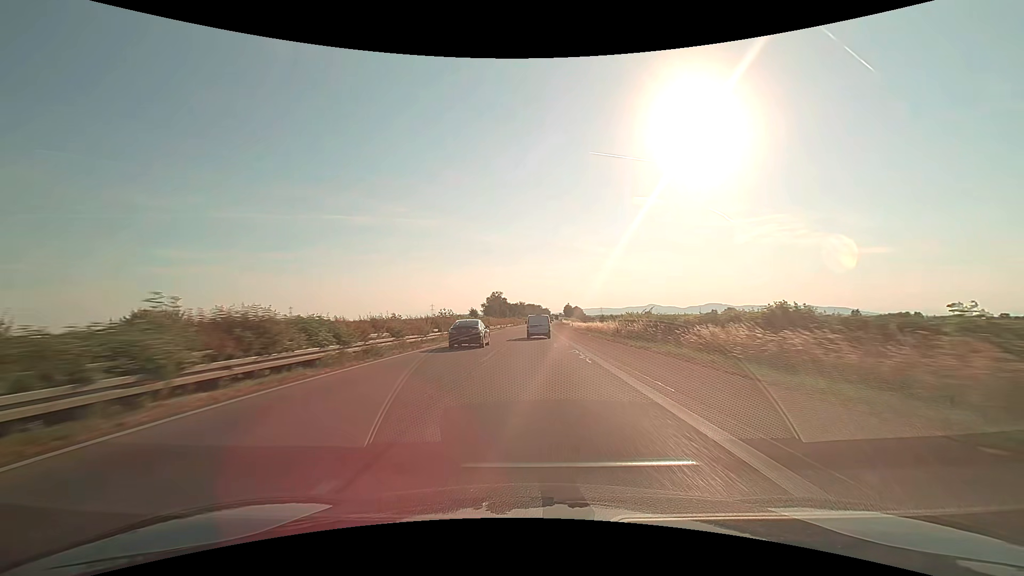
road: trunk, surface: asphalt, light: Day
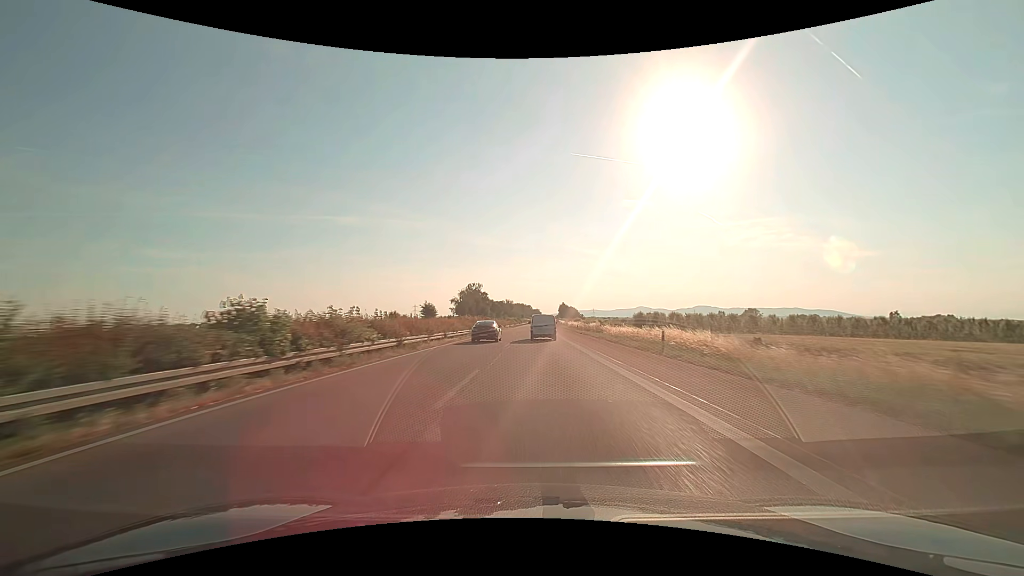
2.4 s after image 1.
(+0.8, +63.1) m; +1°
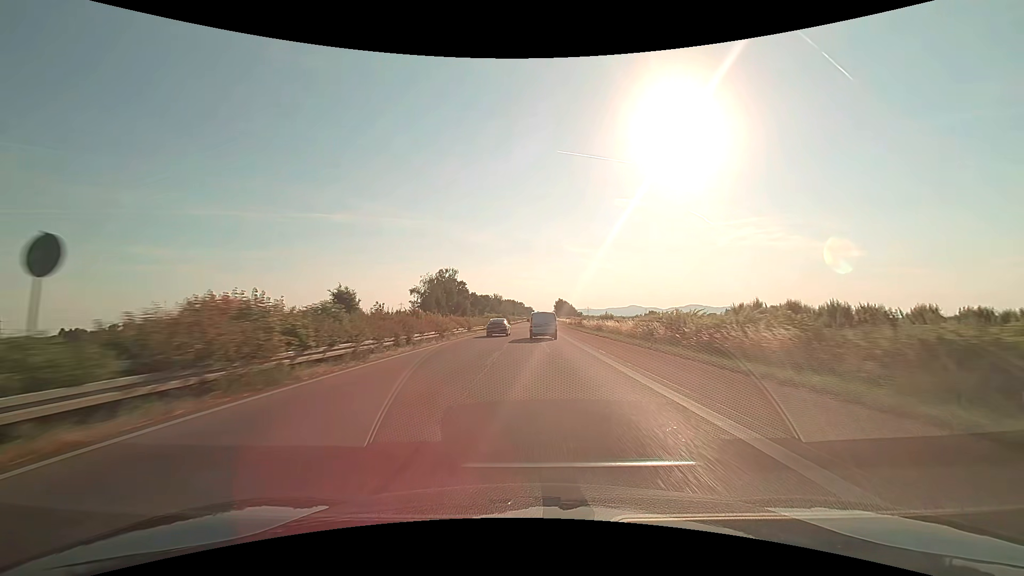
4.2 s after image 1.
(+0.3, +47.0) m; +1°
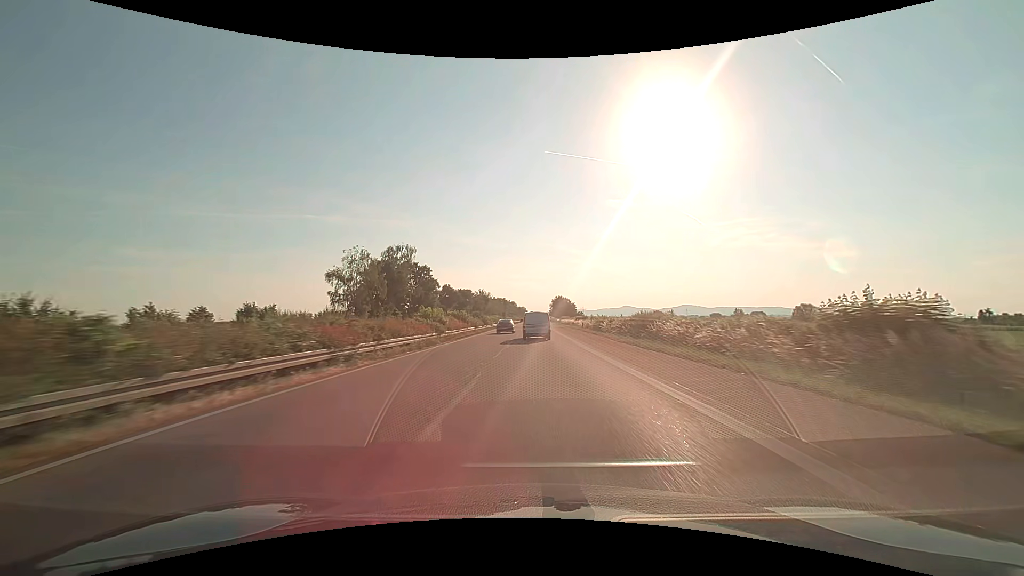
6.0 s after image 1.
(+0.3, +45.3) m; +1°
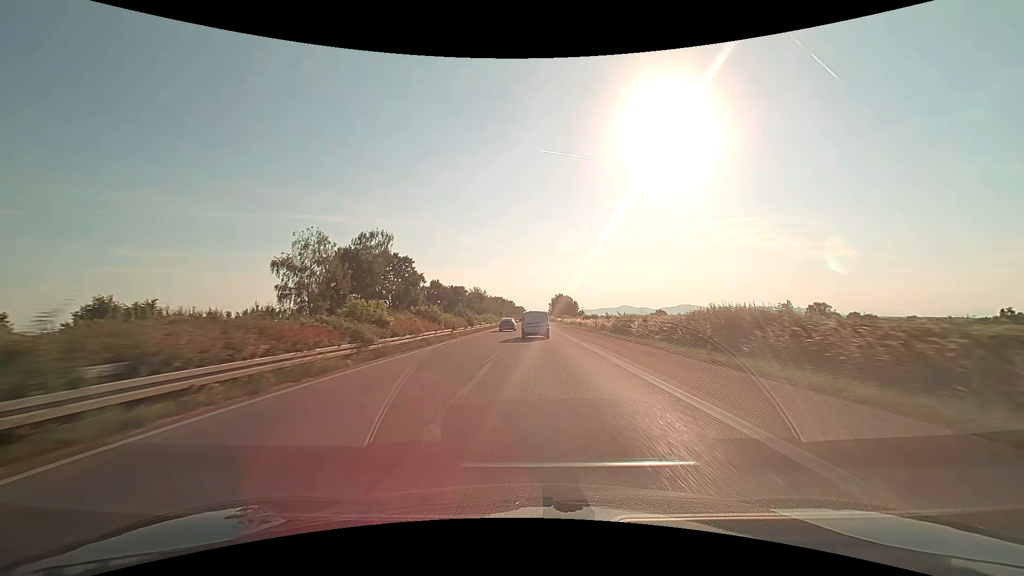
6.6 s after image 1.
(0.0, +14.7) m; 0°
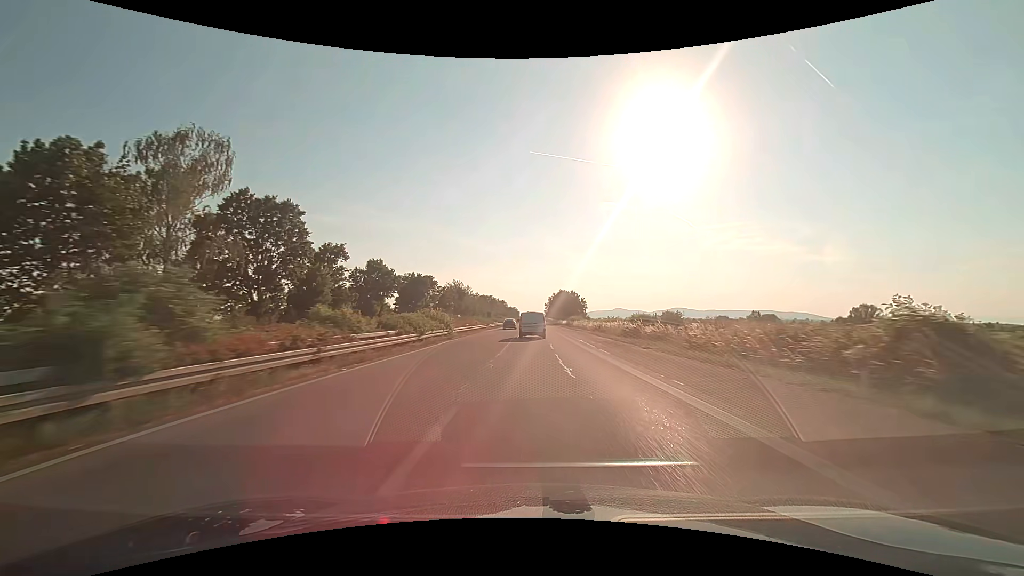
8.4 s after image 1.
(+0.1, +43.0) m; +1°
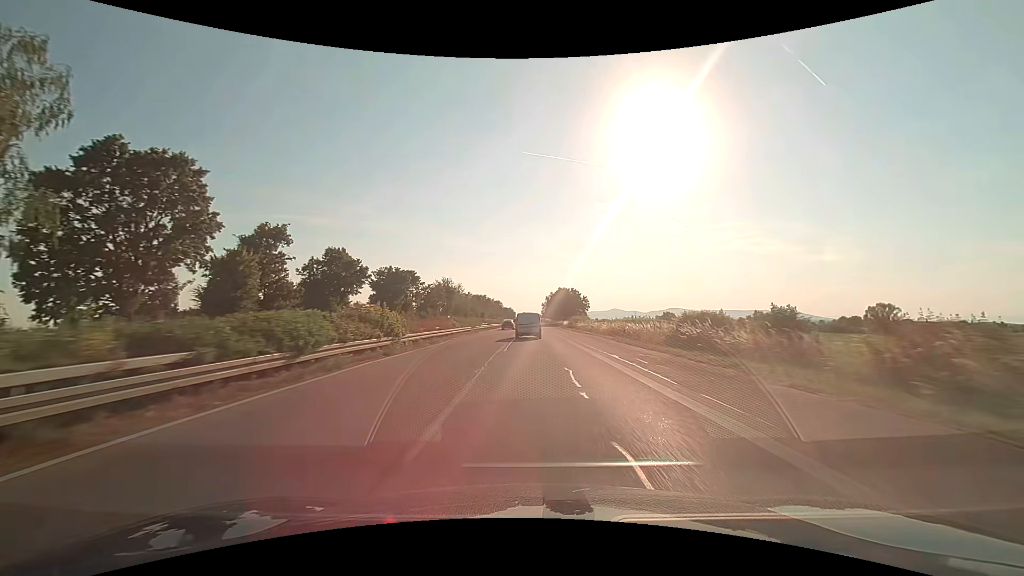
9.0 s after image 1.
(+0.1, +14.1) m; +1°
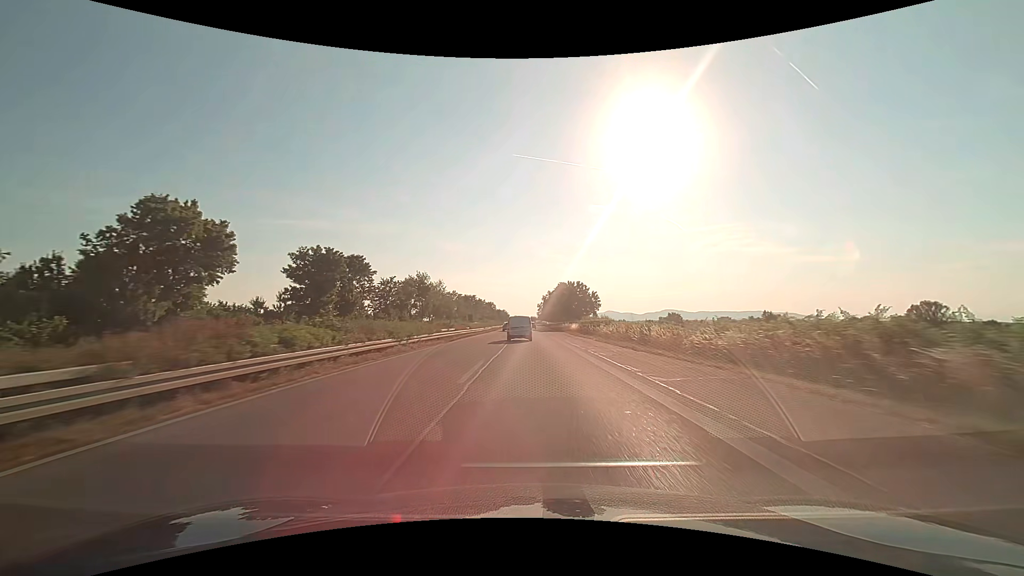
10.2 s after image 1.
(+0.2, +28.1) m; +1°
(0, +10) (0, +20) (0, +30) (0, +40) (0, +50) (0, +60) (0, +70) (0, +80) (0, +90) (+1, +100) m
